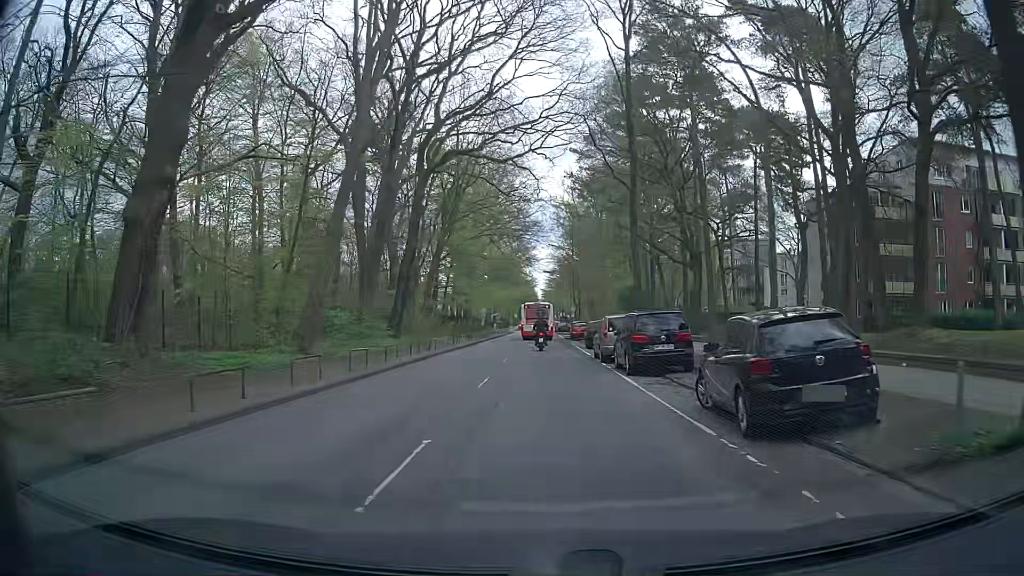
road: tertiary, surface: asphalt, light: Day
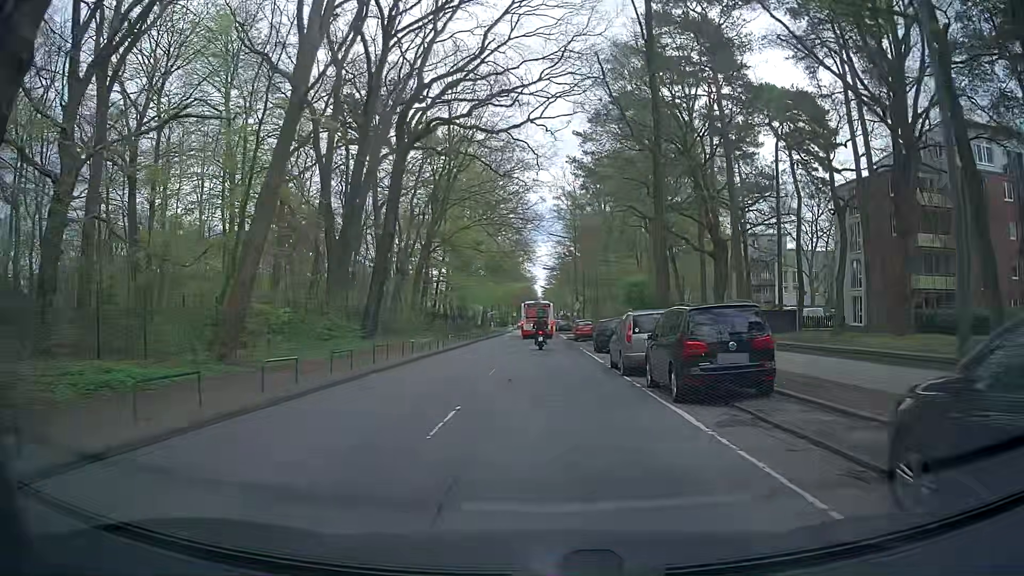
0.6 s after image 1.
(0.0, +6.2) m; 0°
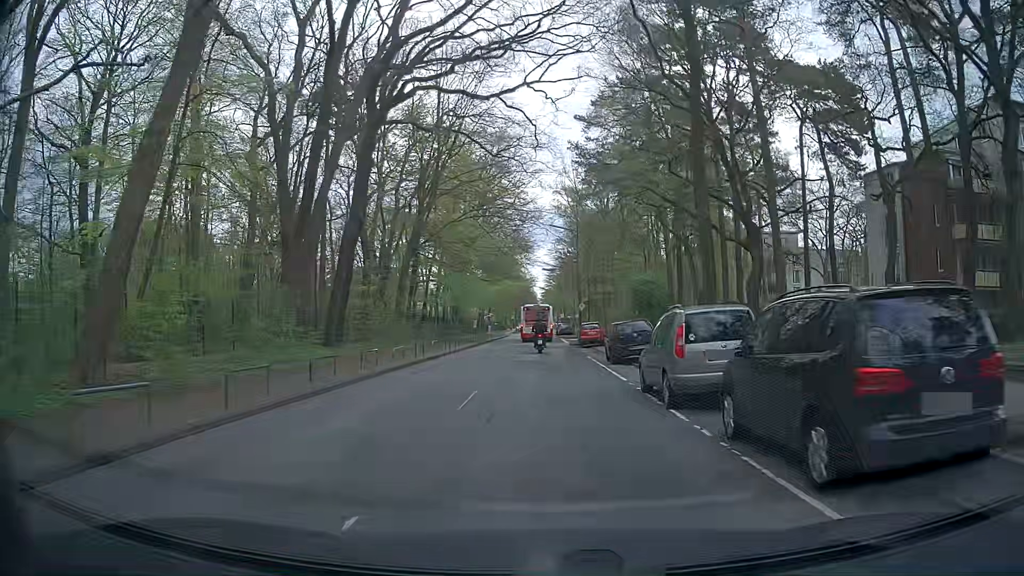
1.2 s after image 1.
(0.0, +6.1) m; +1°
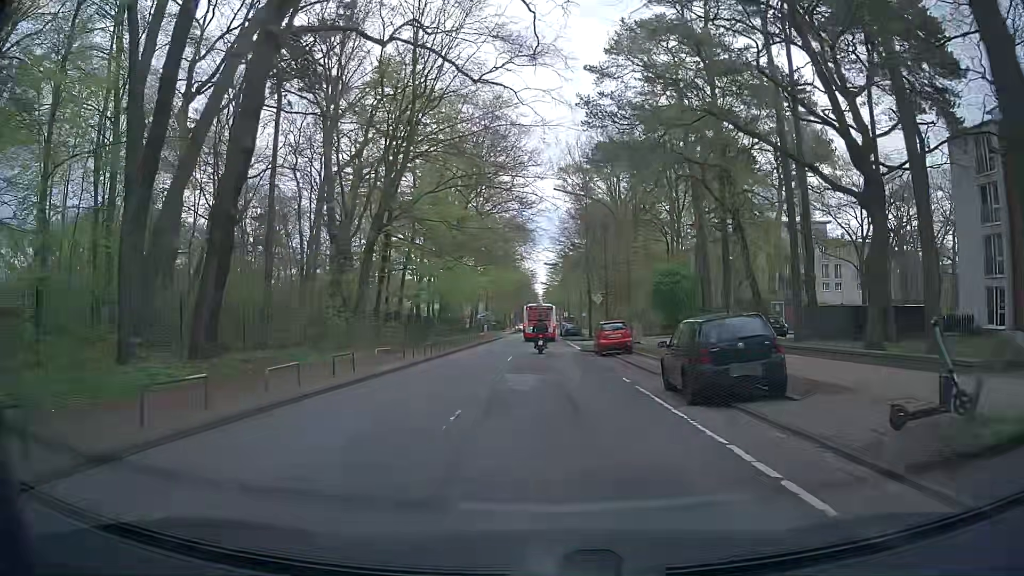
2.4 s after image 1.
(-0.2, +11.9) m; -1°
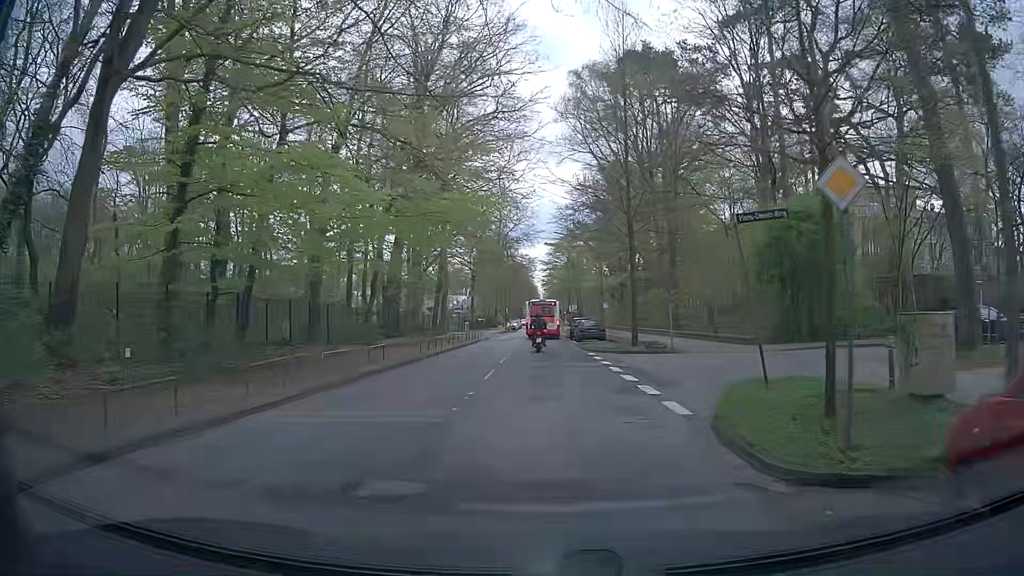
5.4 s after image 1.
(0.0, +28.0) m; -1°
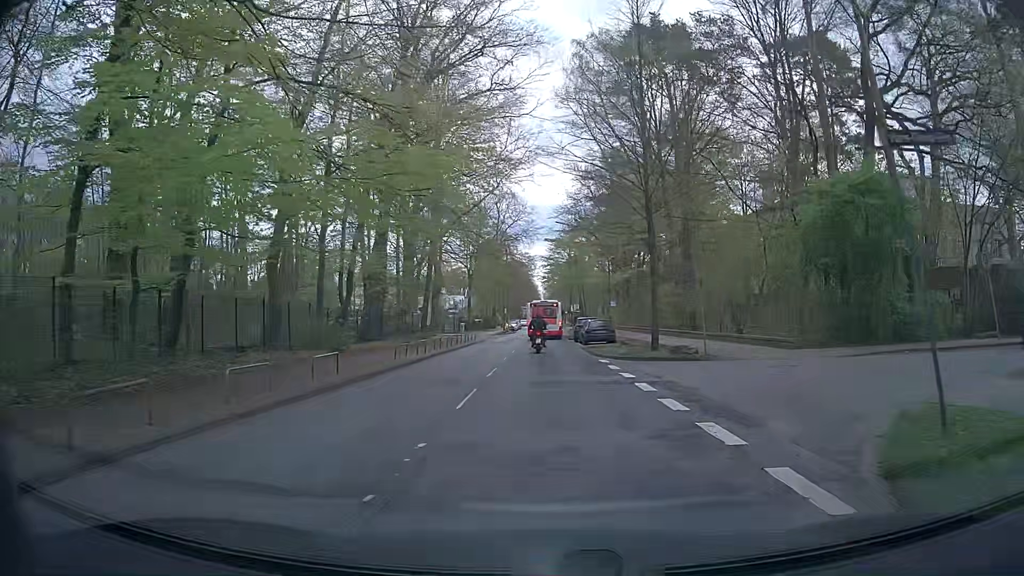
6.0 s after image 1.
(+0.1, +5.3) m; +2°
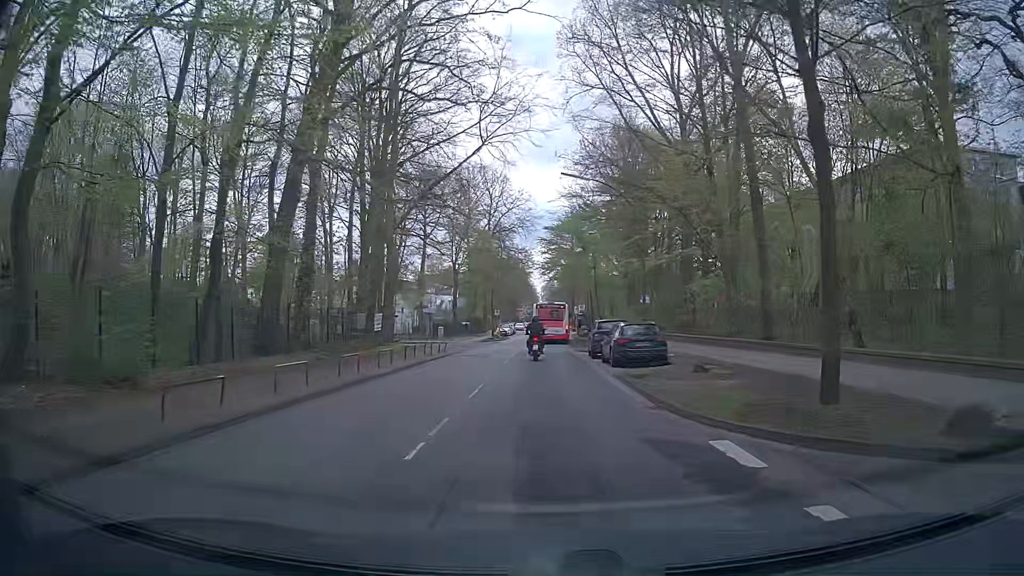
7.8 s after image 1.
(0.0, +15.8) m; 0°
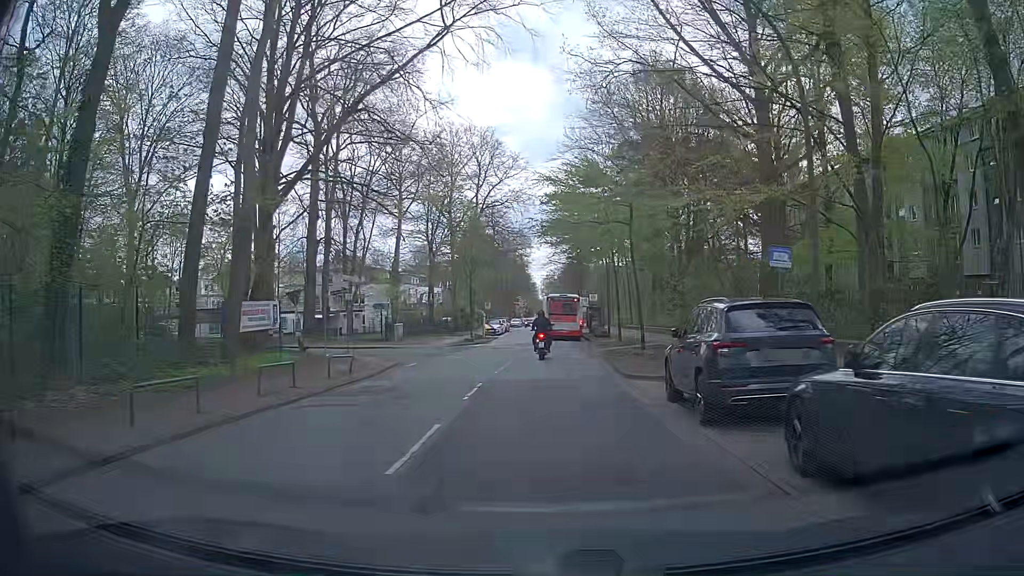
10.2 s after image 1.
(-0.1, +18.7) m; 0°
